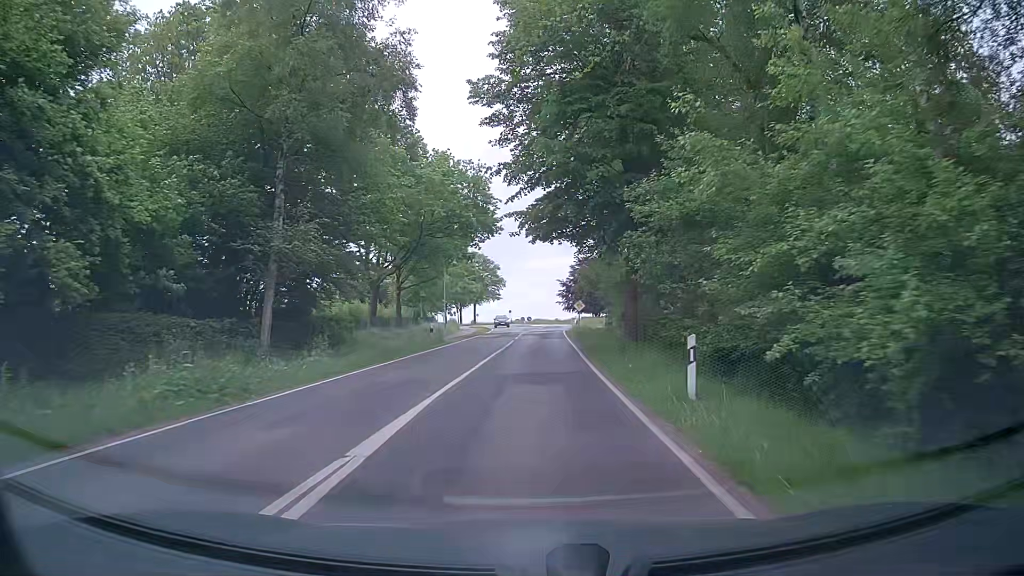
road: tertiary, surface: asphalt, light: Day
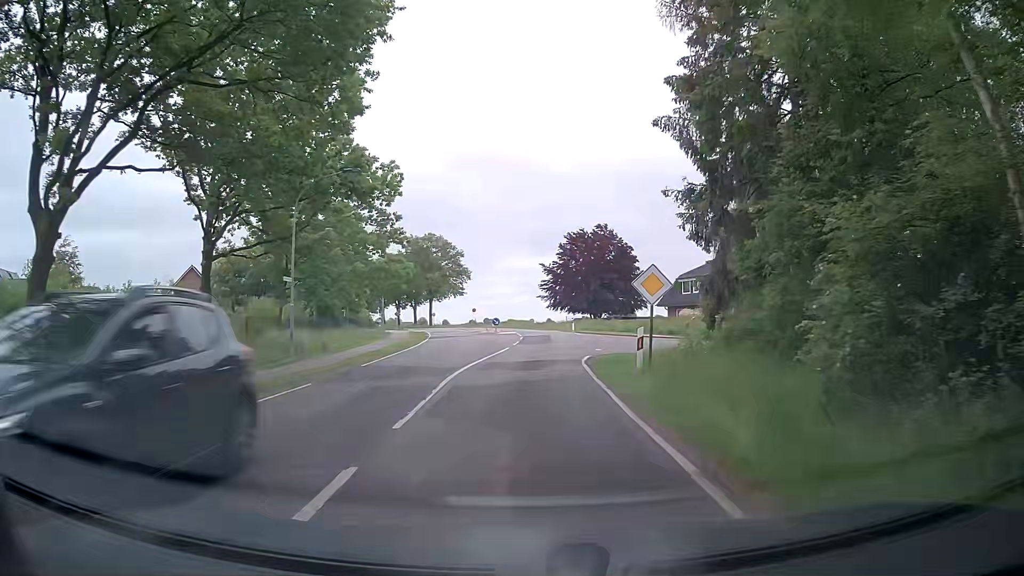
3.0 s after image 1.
(+0.4, +34.4) m; +2°
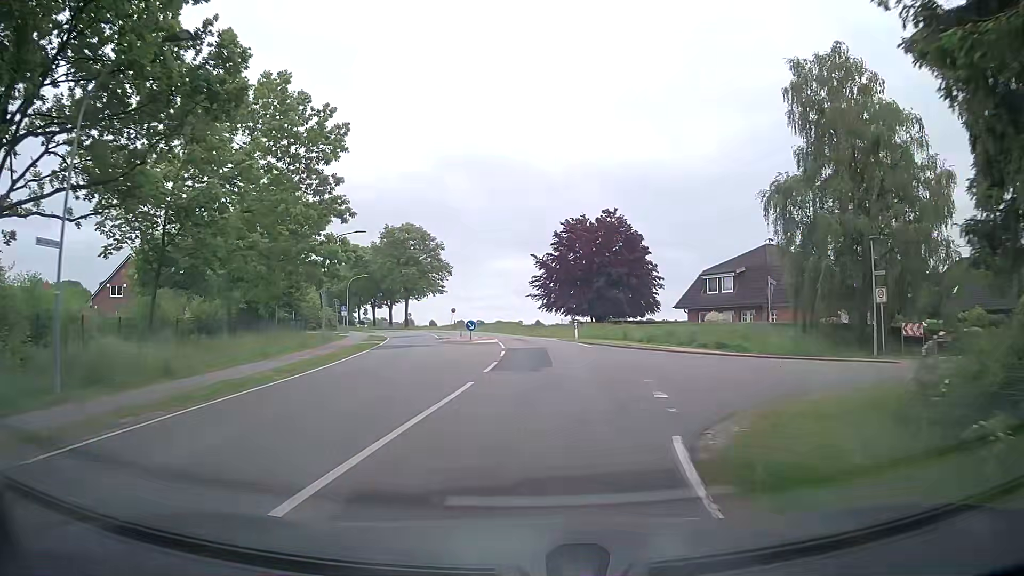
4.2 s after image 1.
(+0.1, +13.7) m; 0°
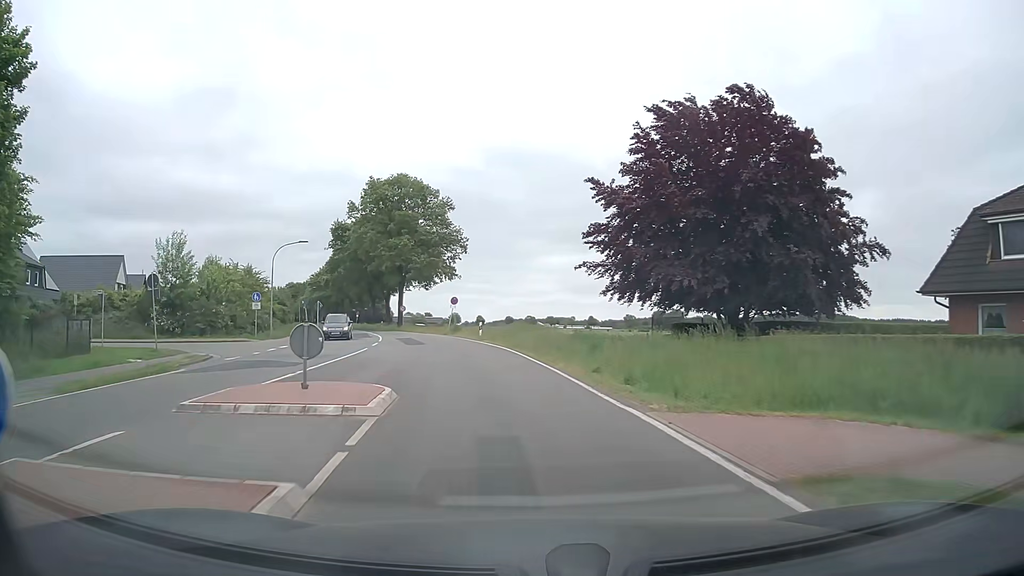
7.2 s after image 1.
(+0.8, +35.1) m; -2°
(0, +10) (-2, +20) (-4, +30) (-6, +39) (-9, +49) (-12, +58) (-16, +68) (-19, +77) (-23, +87) (-26, +96) m
